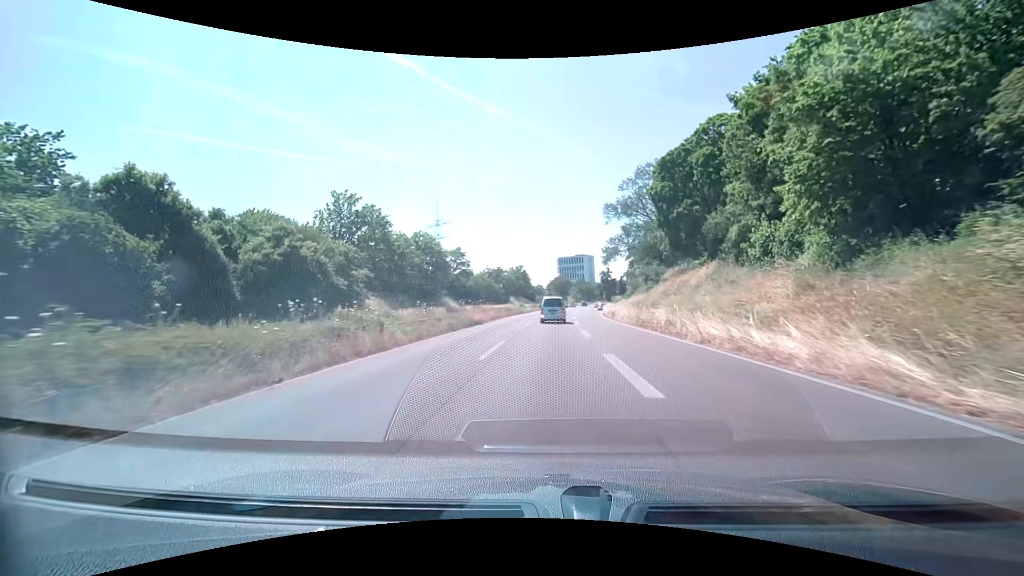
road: trunk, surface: asphalt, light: Day
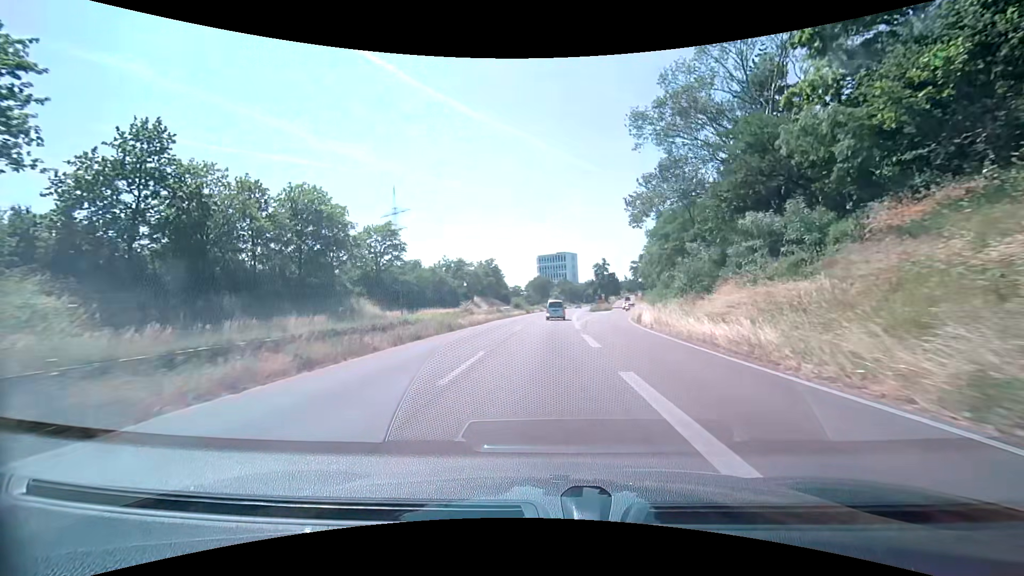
(+0.9, +39.5) m; +3°
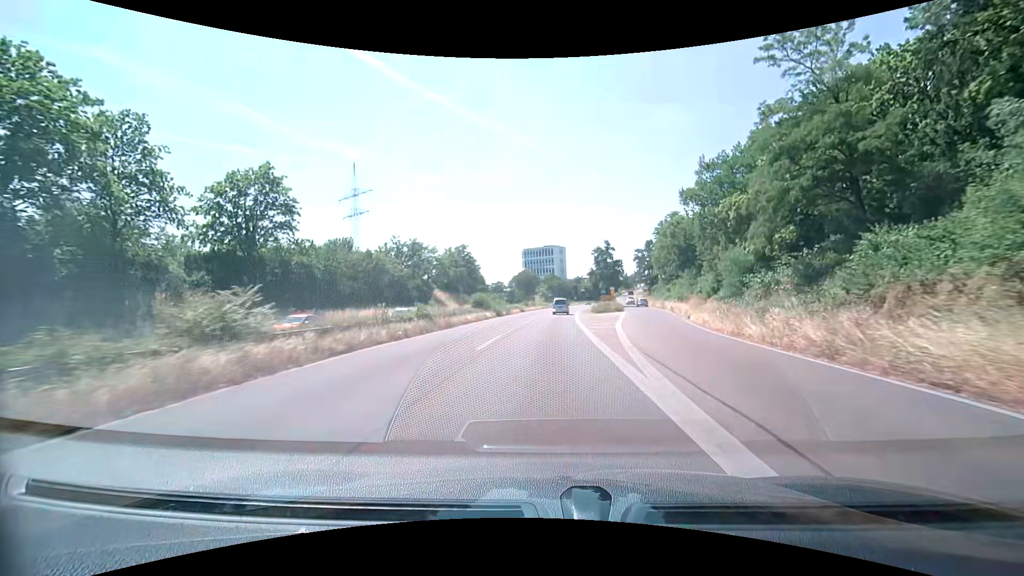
(+0.4, +30.1) m; +1°
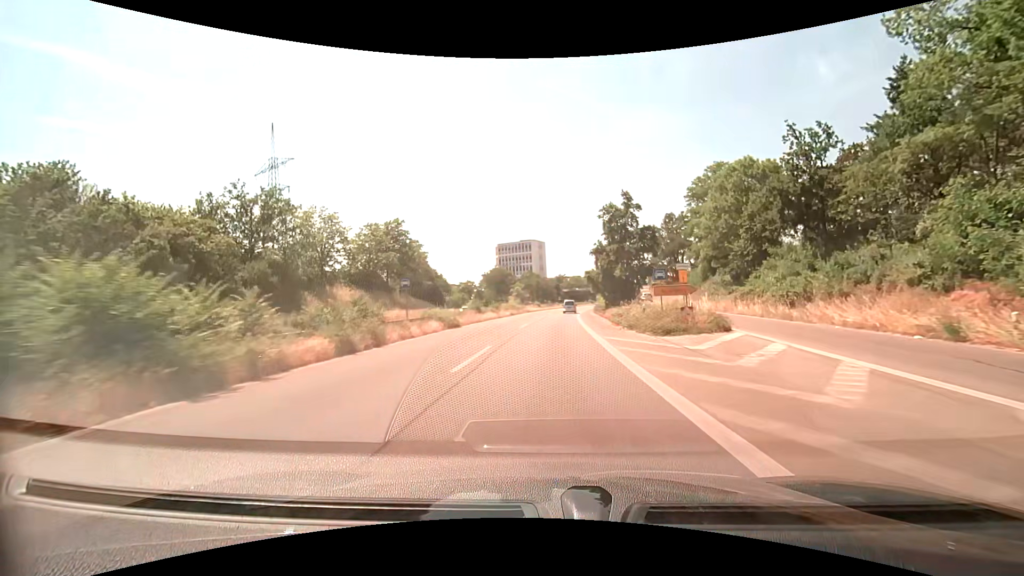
(+0.9, +40.5) m; +3°
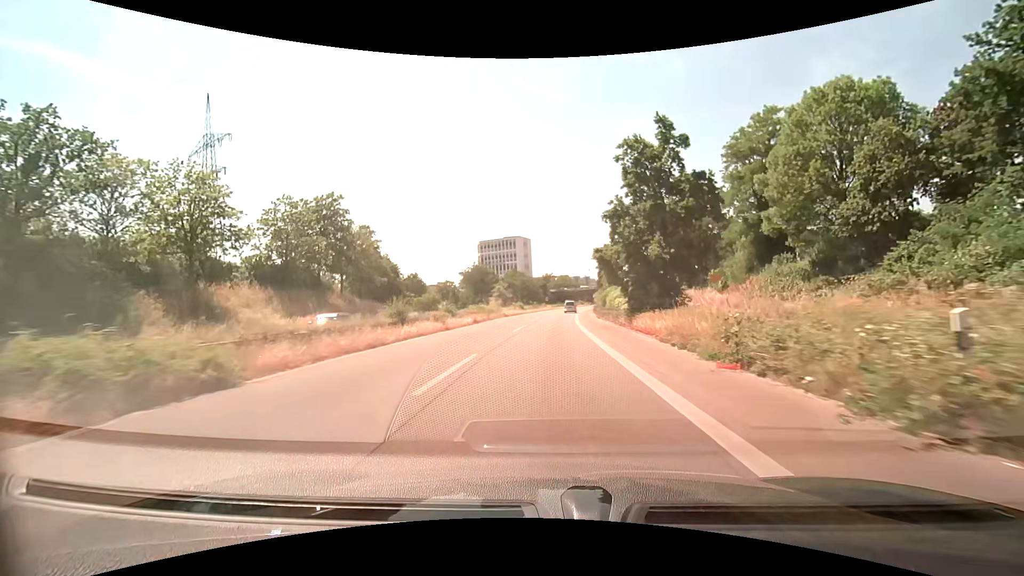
(+0.3, +20.4) m; +1°
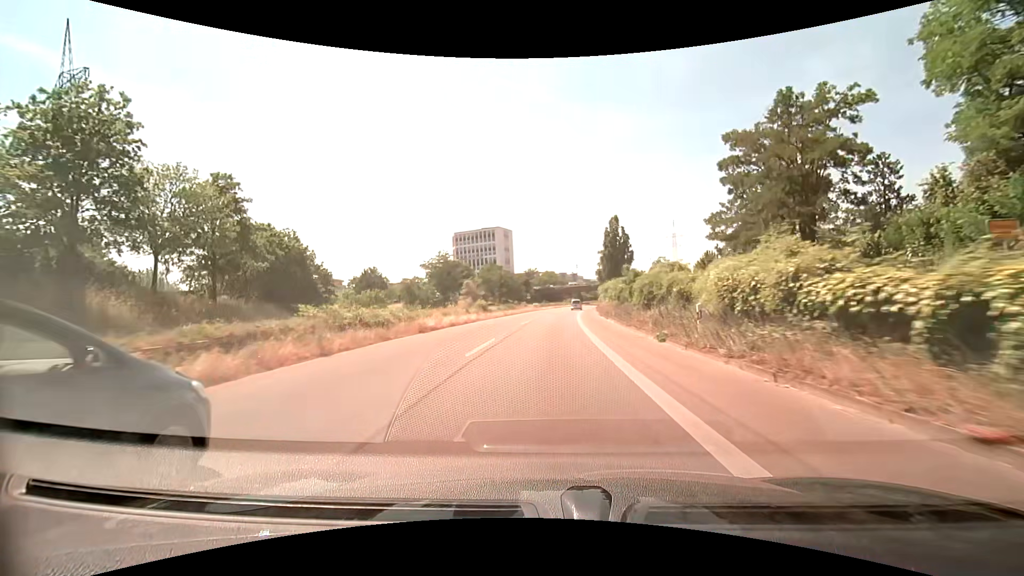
(+0.7, +30.8) m; +2°
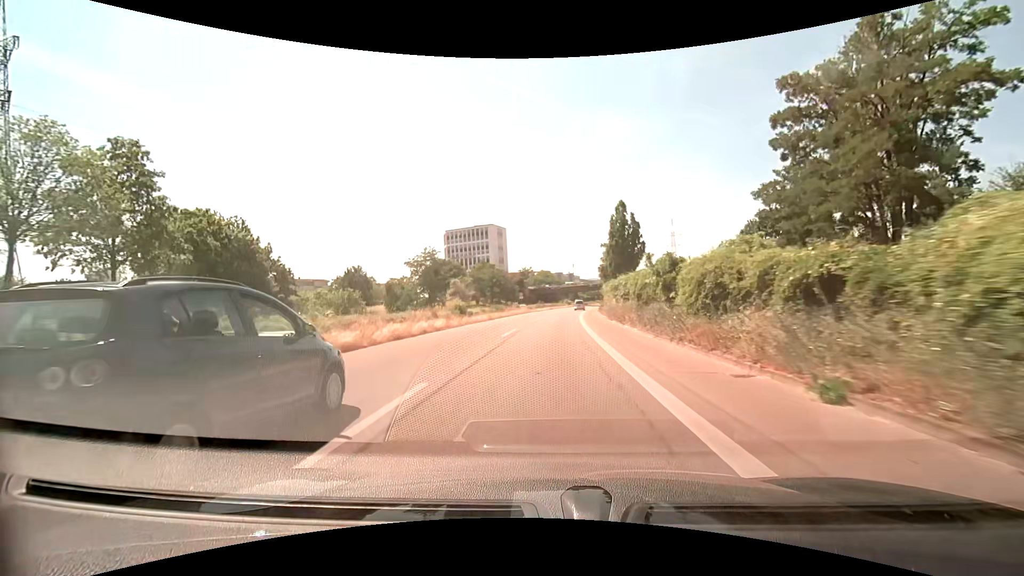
(+0.1, +10.3) m; 0°
(0, +10) (0, +20) (+1, +30) (+1, +40) (+2, +50) (+3, +60) (+3, +70) (+4, +80) (+5, +90) (+7, +100) m
